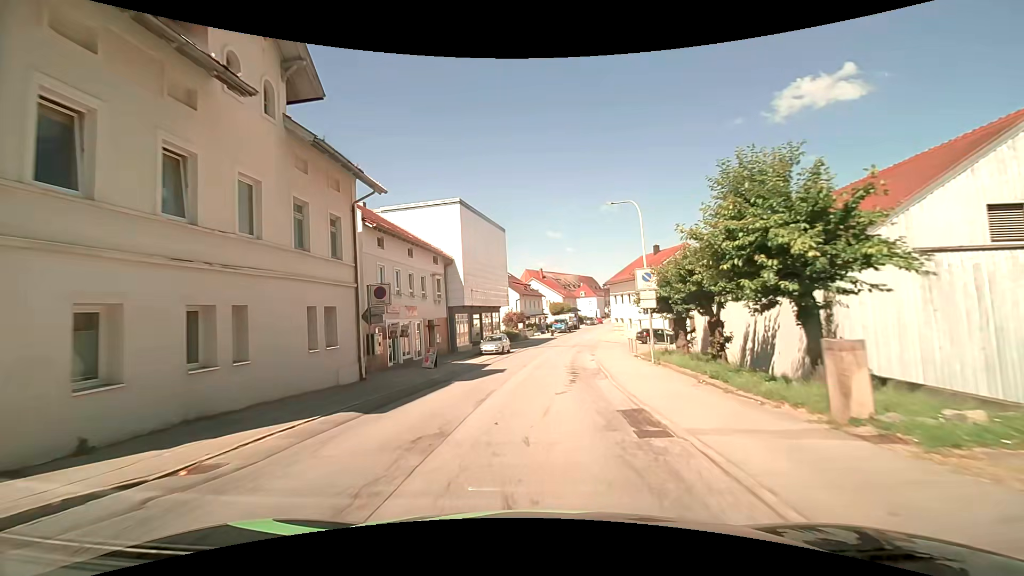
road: secondary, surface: asphalt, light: Day
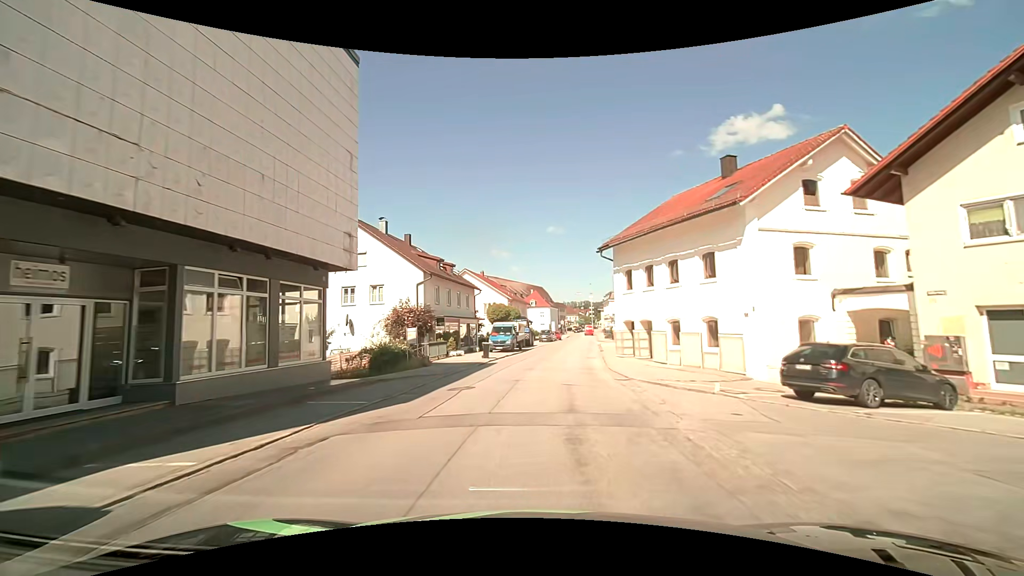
(+1.8, +34.9) m; +6°
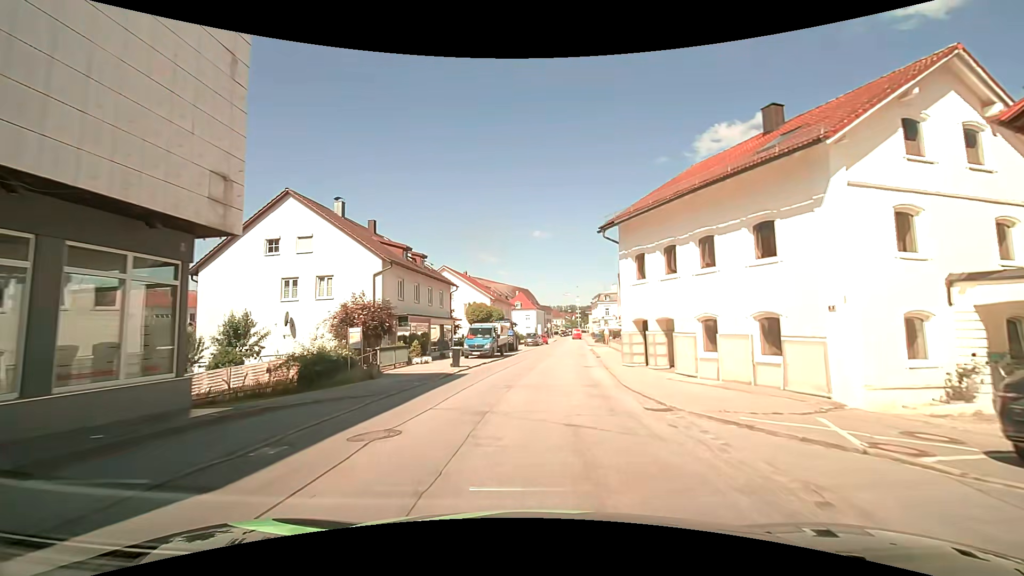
(+0.2, +6.4) m; +2°
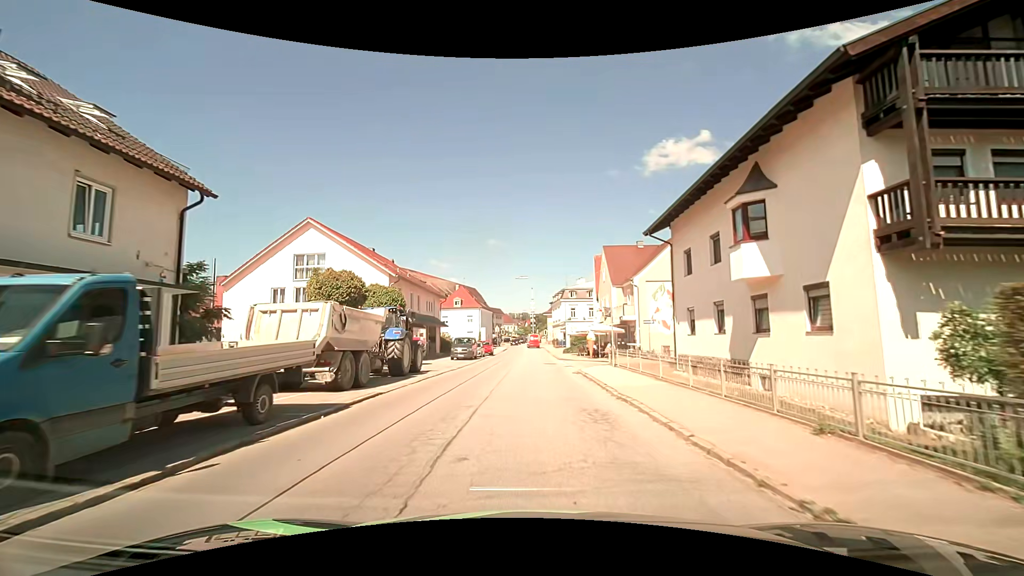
(+1.7, +28.9) m; +6°
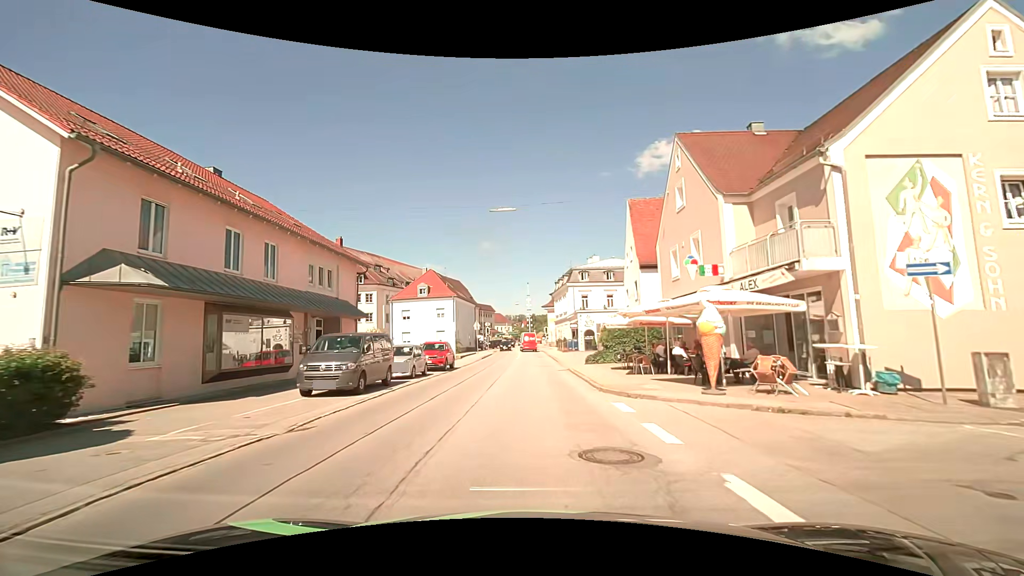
(+0.4, +26.7) m; 0°
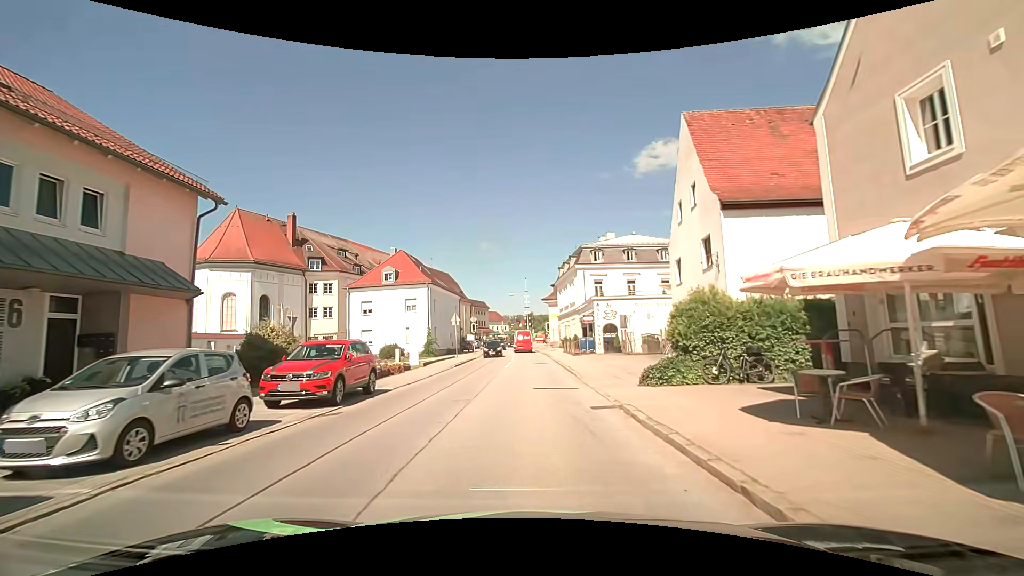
(+0.1, +15.3) m; +1°
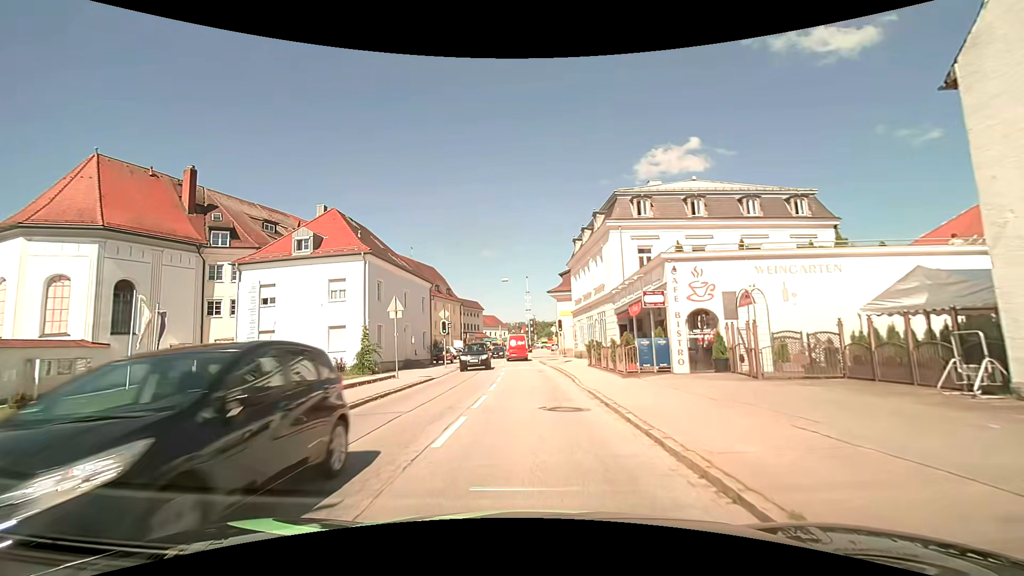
(-0.1, +20.1) m; 0°
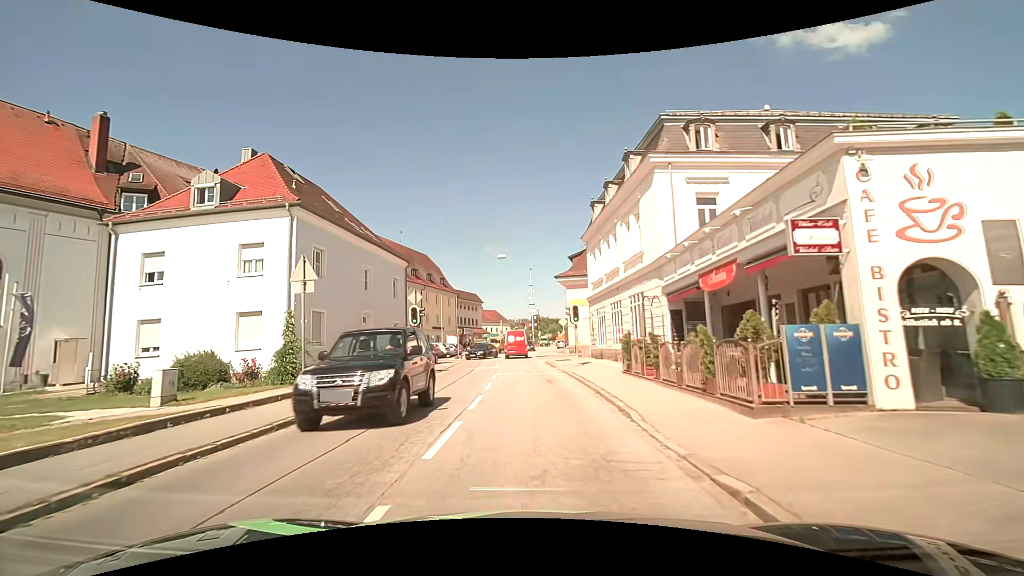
(0.0, +10.2) m; 0°
(0, +10) (0, +20) (-1, +30) (-1, +40) (-1, +50) (-1, +60) (0, +70) (0, +80) (+2, +90) (+3, +100) m
